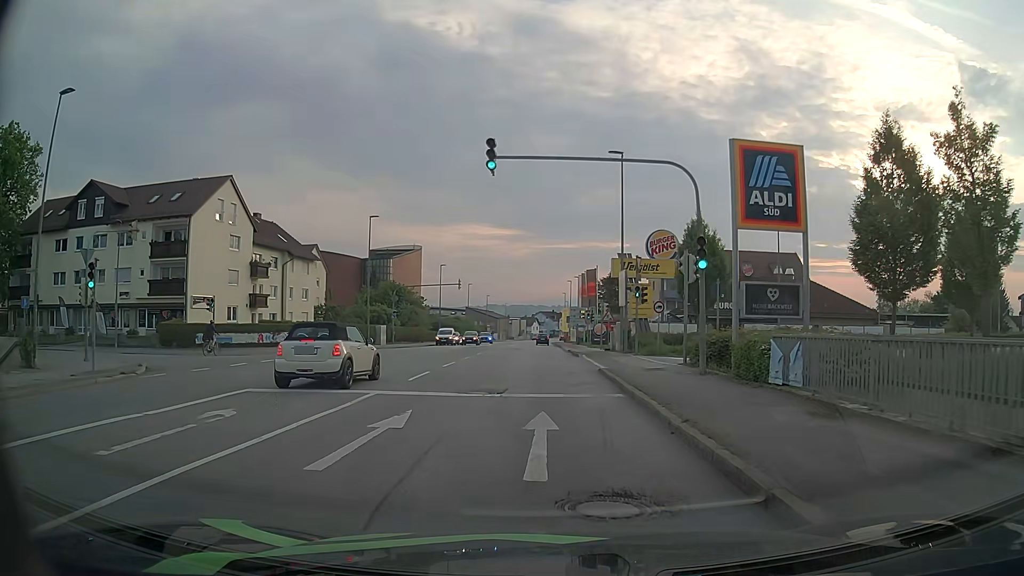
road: tertiary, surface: asphalt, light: Day
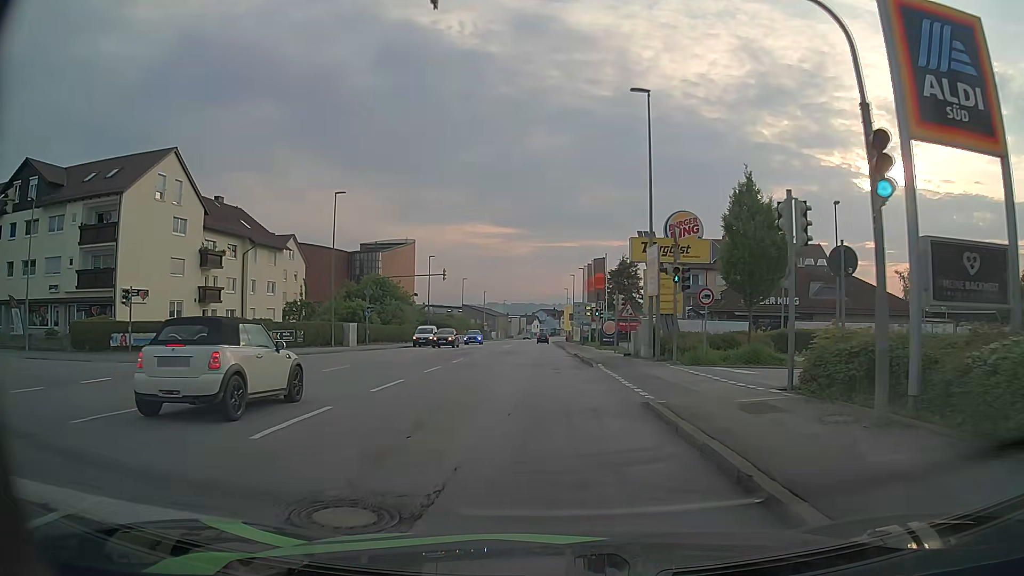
(0.0, +9.5) m; 0°
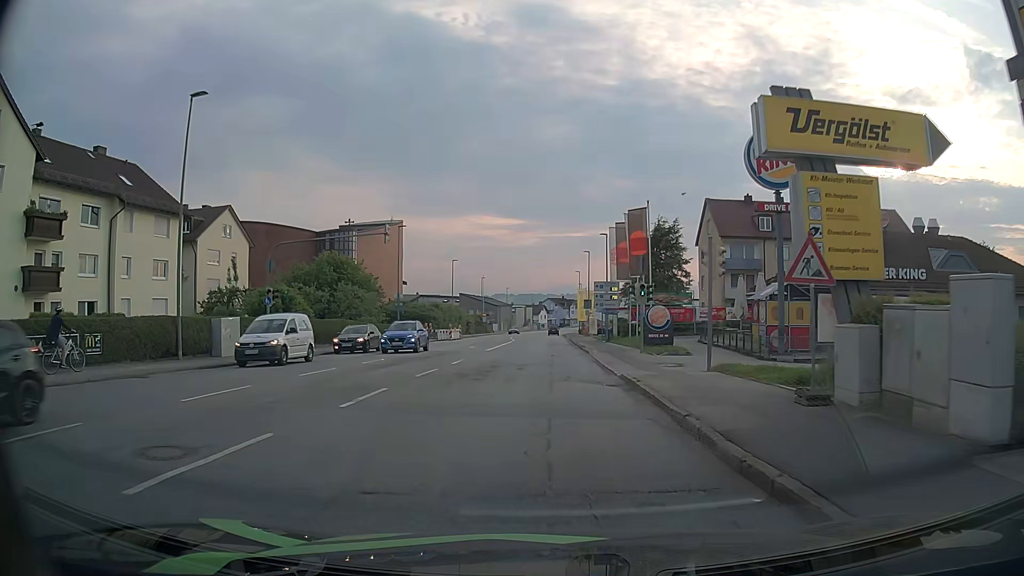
(-0.1, +20.7) m; 0°
(0, +10) (0, +20) (0, +30) (0, +40) (0, +50) (0, +60) (0, +70) (0, +80) (0, +90) (0, +100) m
